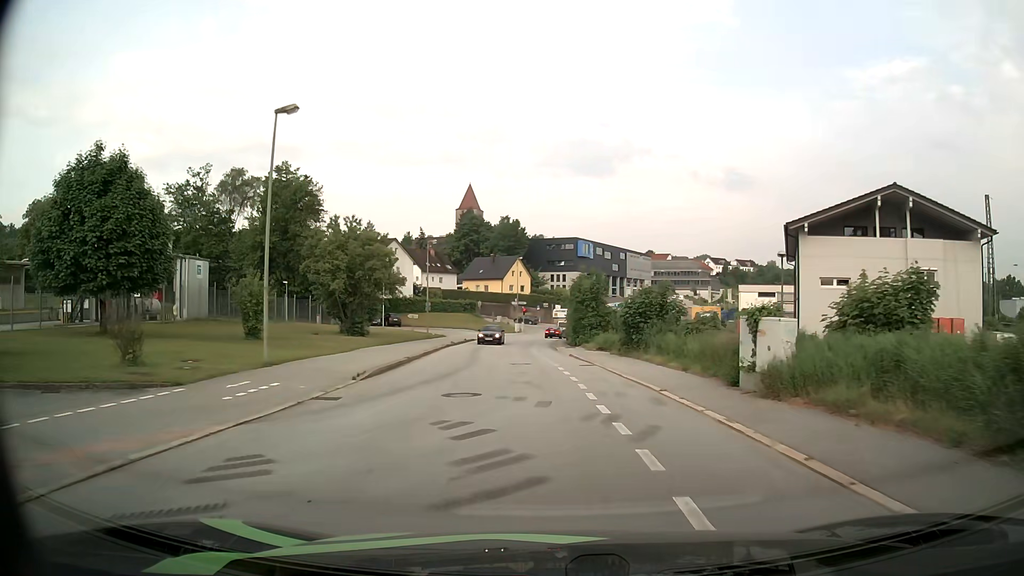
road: residential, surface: asphalt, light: Day
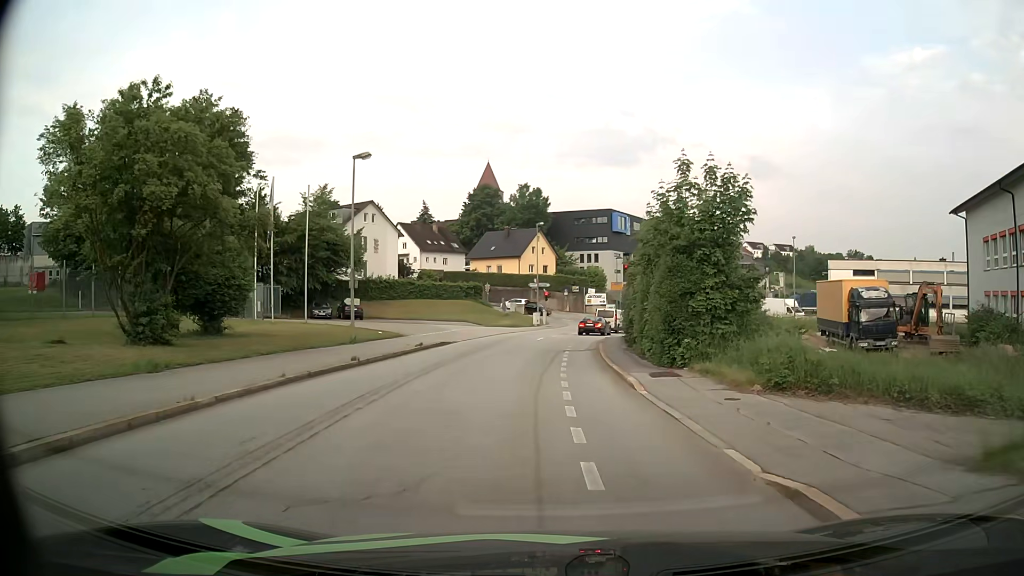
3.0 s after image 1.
(-0.5, +27.1) m; -2°
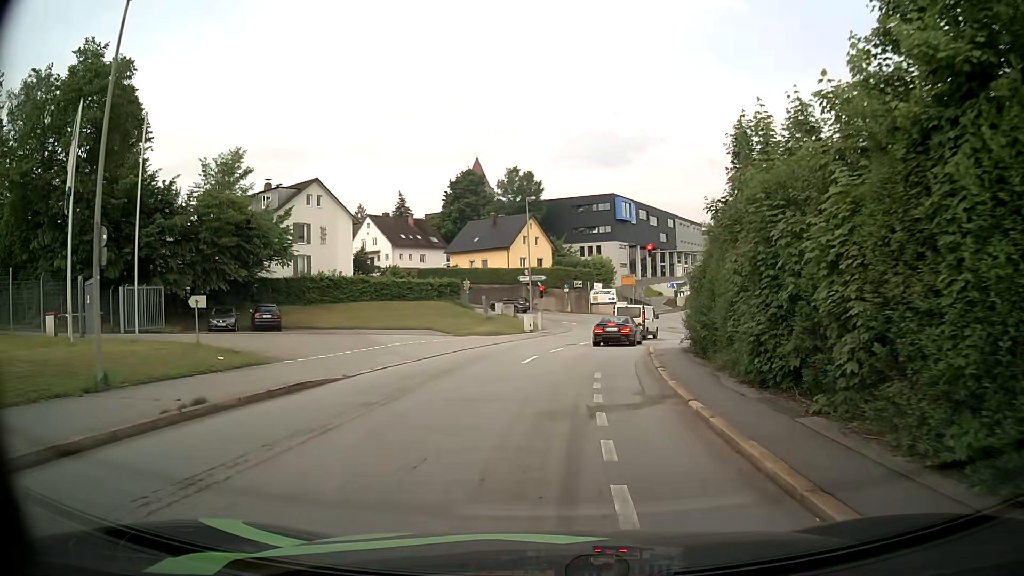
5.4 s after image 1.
(-0.1, +17.0) m; 0°
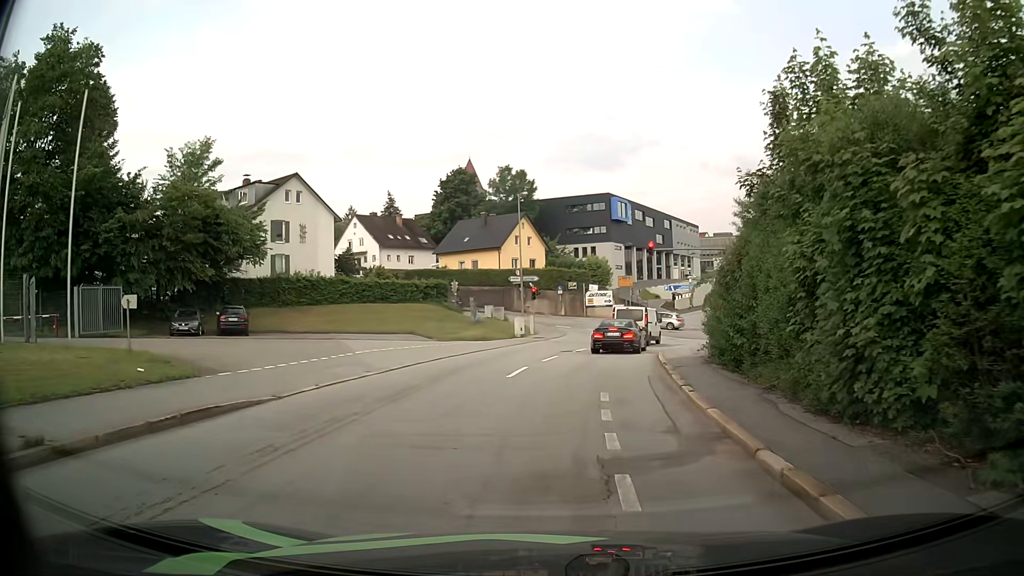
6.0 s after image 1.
(0.0, +3.6) m; -1°
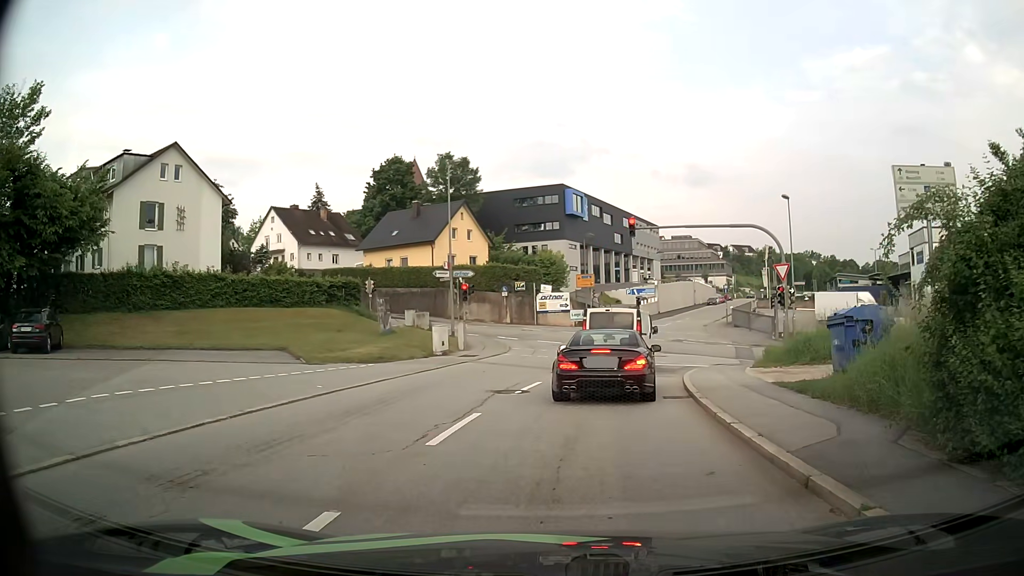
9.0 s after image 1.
(+0.7, +13.0) m; +5°
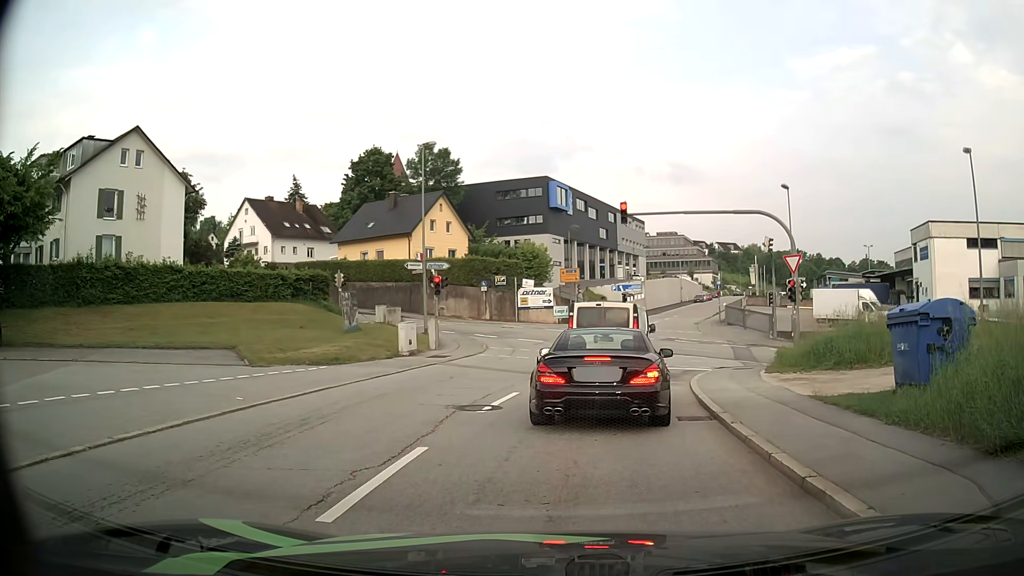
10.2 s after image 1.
(0.0, +3.1) m; +1°
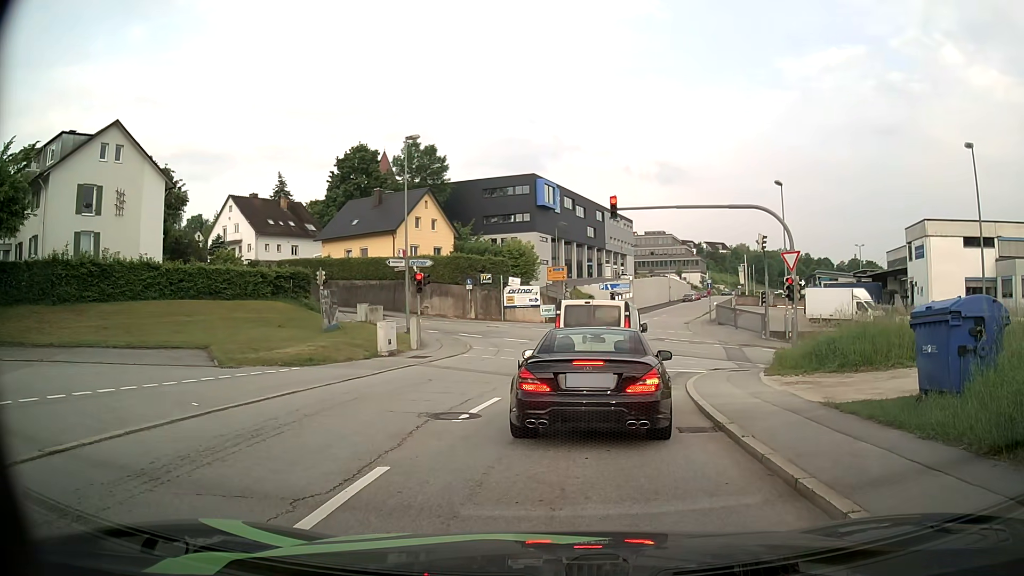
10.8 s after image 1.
(0.0, +1.1) m; +1°
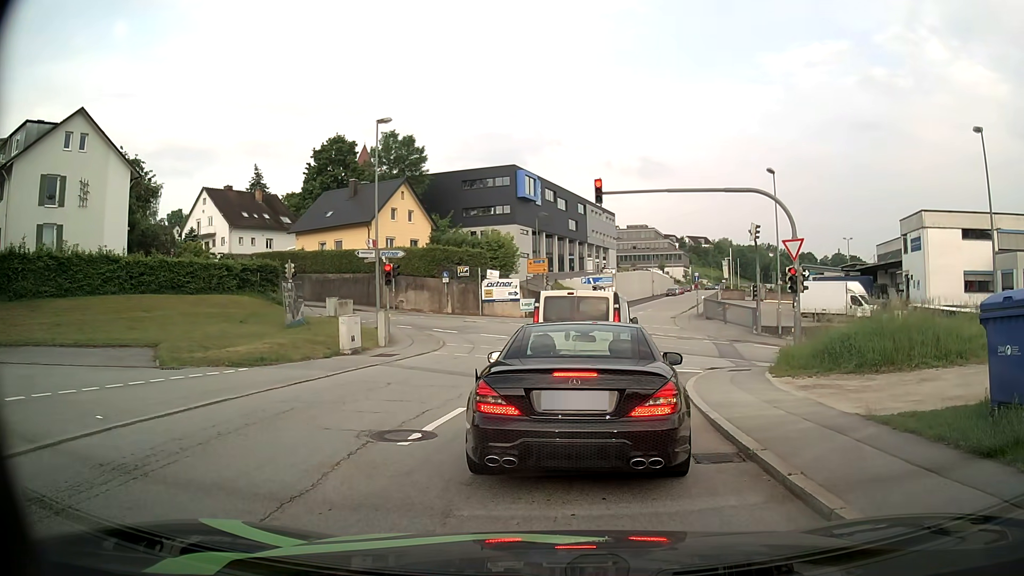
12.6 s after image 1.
(0.0, +2.1) m; -1°
